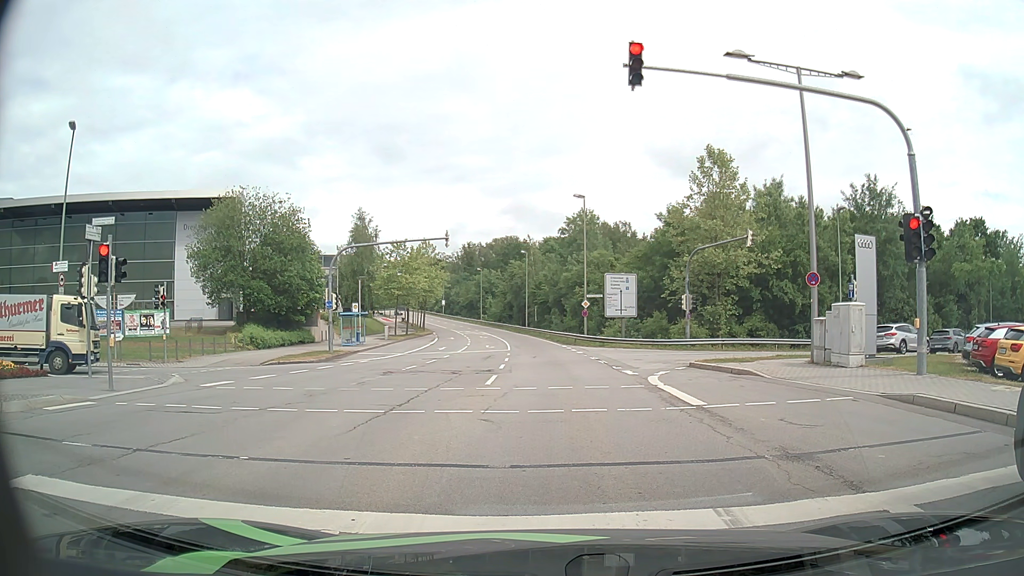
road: secondary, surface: asphalt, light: Day
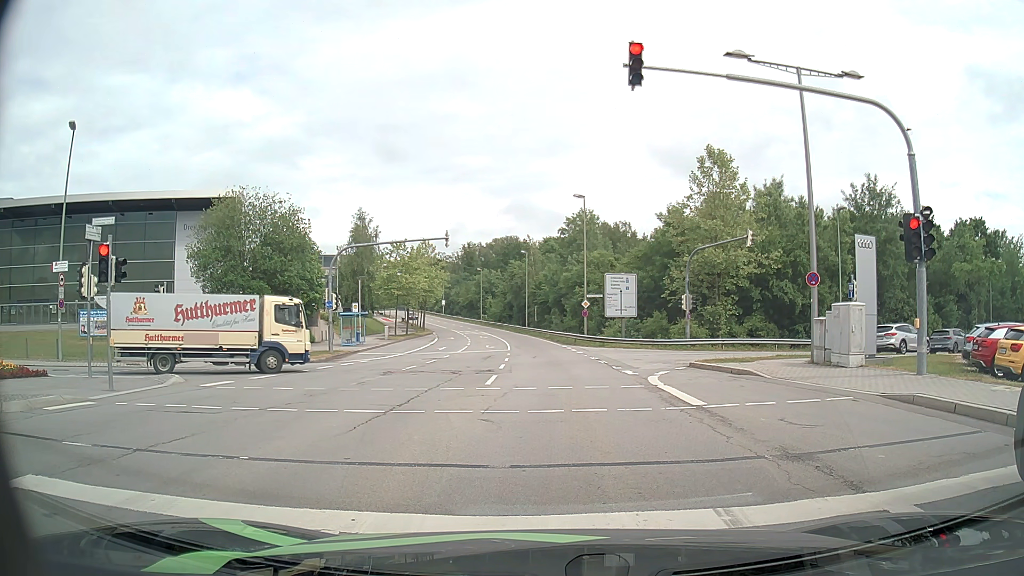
(0.0, 0.0) m; 0°
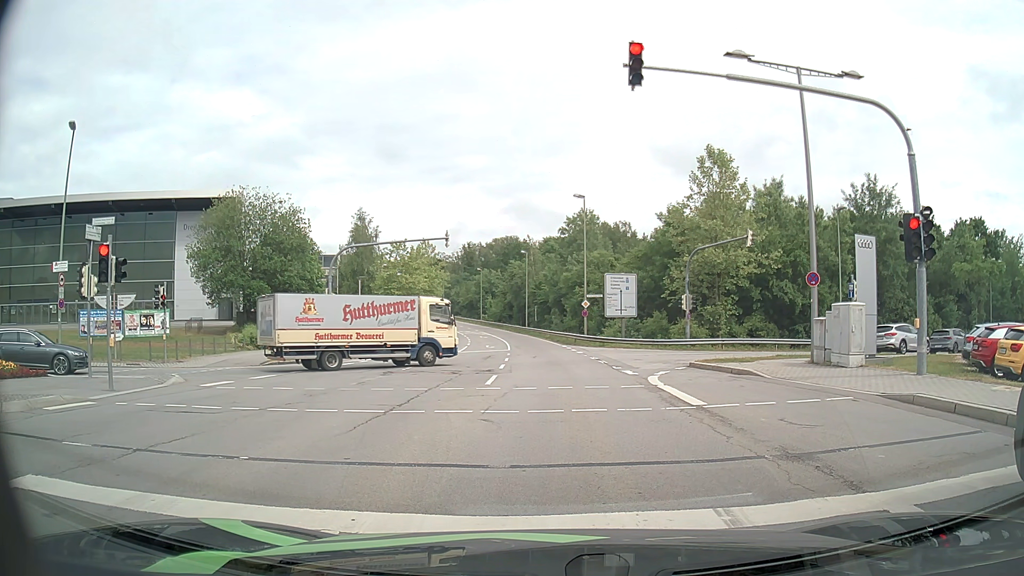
(0.0, 0.0) m; 0°
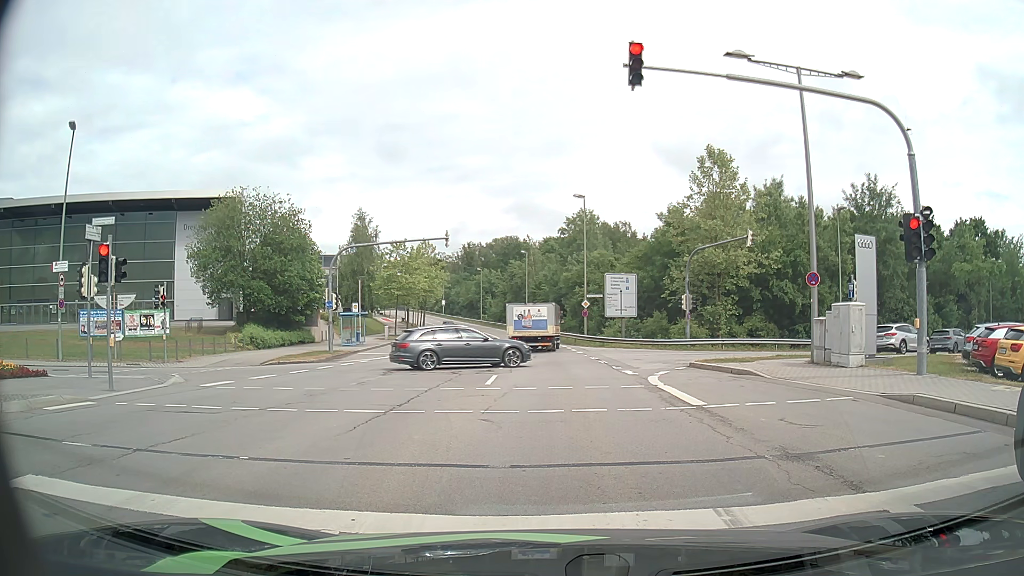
(0.0, 0.0) m; 0°
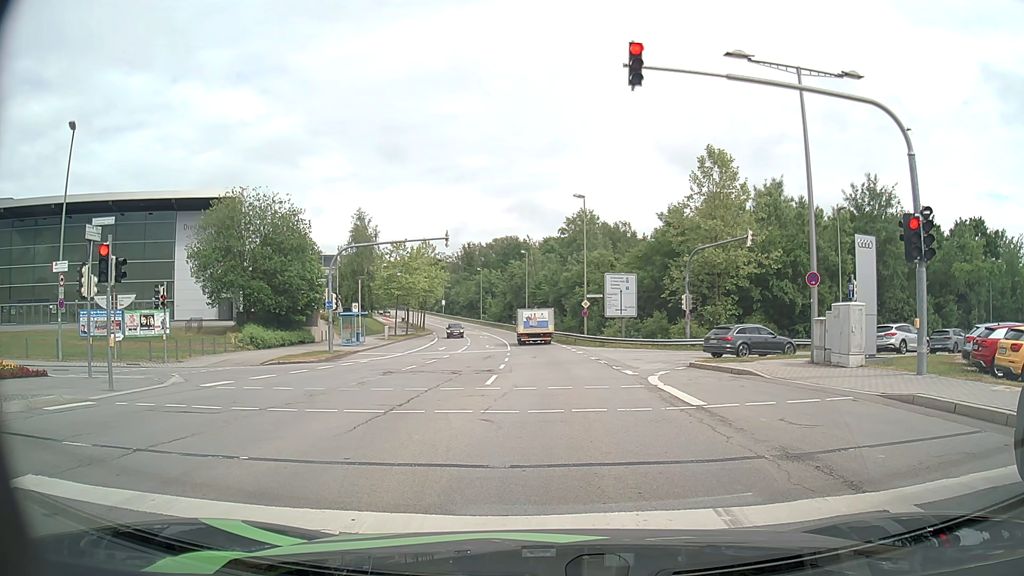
(0.0, 0.0) m; 0°
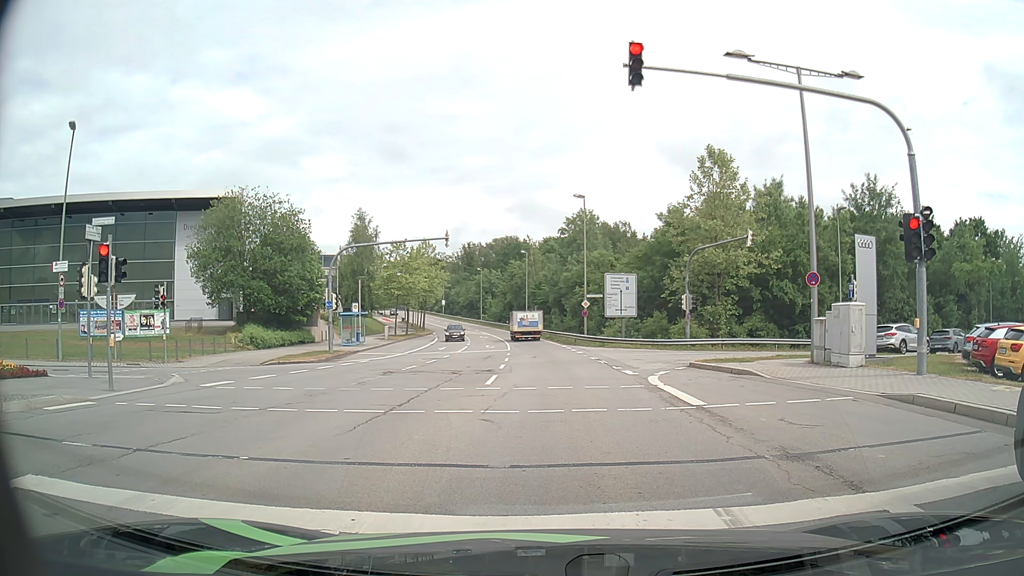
(0.0, 0.0) m; 0°
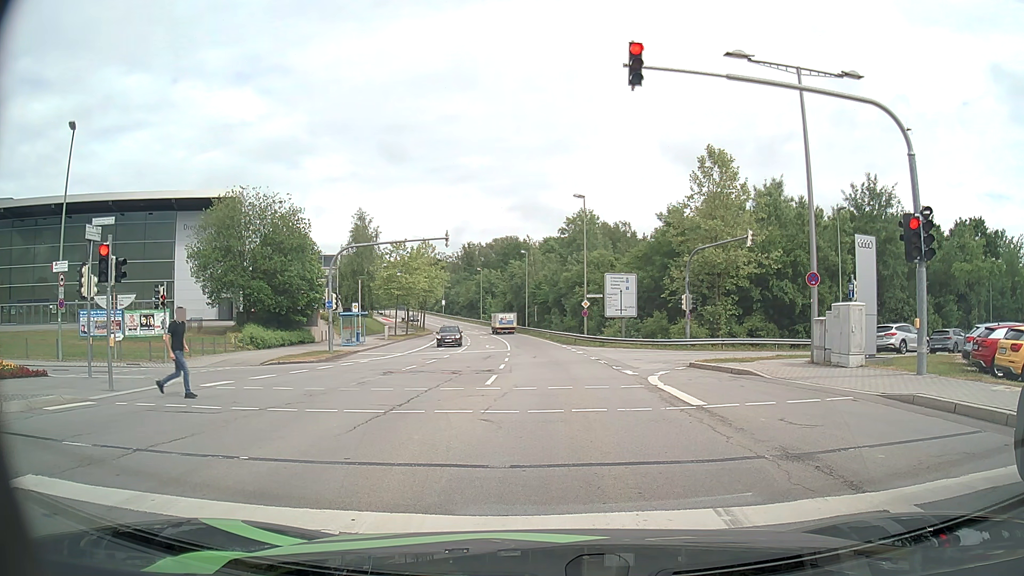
(0.0, 0.0) m; 0°
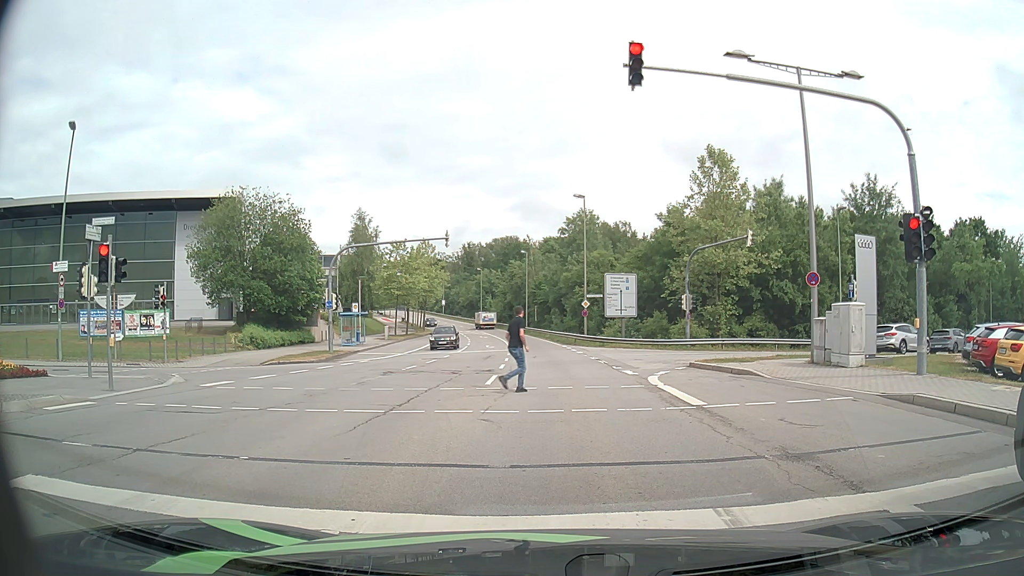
(0.0, 0.0) m; 0°
(0, +10) (0, +20) (0, +30) (0, +40) (-1, +50) (-1, +60) (-2, +70) (-3, +80) (-5, +90) (-7, +99) m
